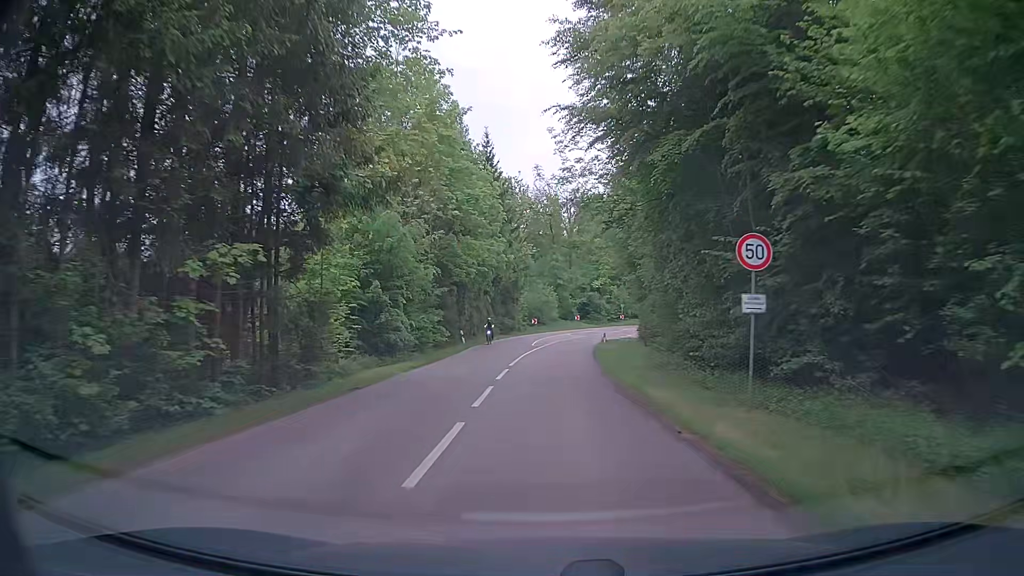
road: tertiary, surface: asphalt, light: Day
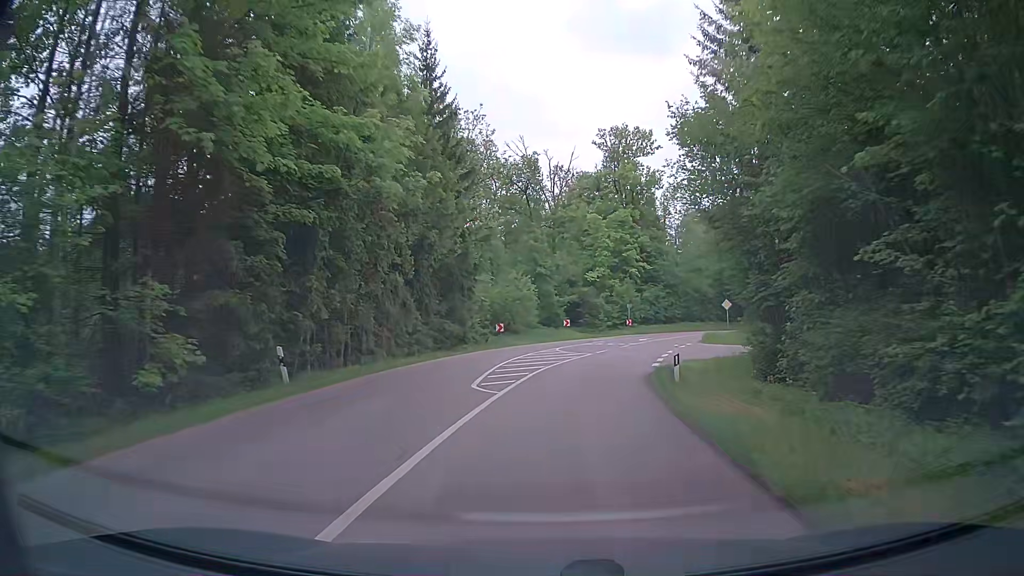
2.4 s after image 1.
(+0.2, +27.9) m; +2°
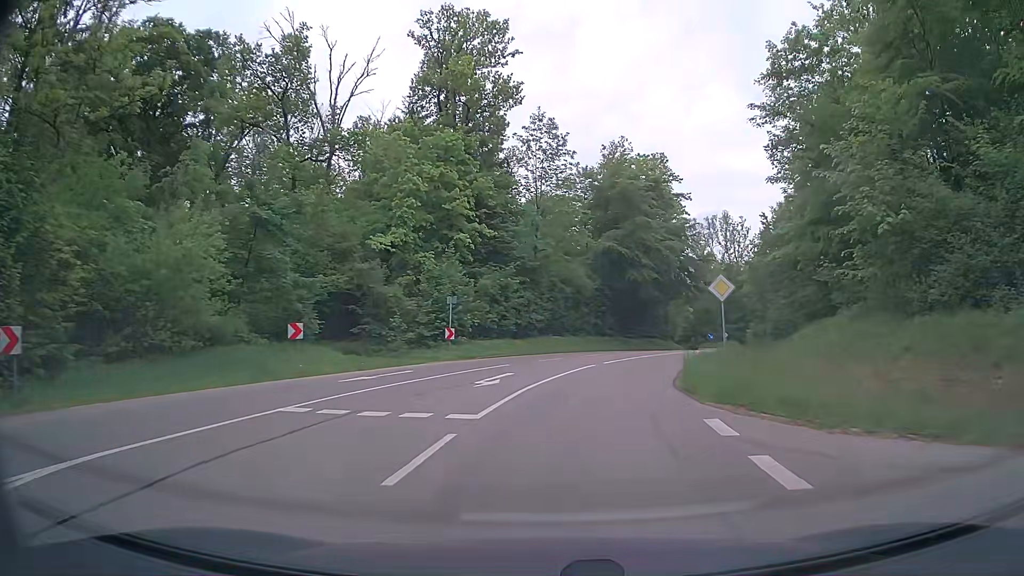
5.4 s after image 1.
(+3.3, +33.2) m; +14°
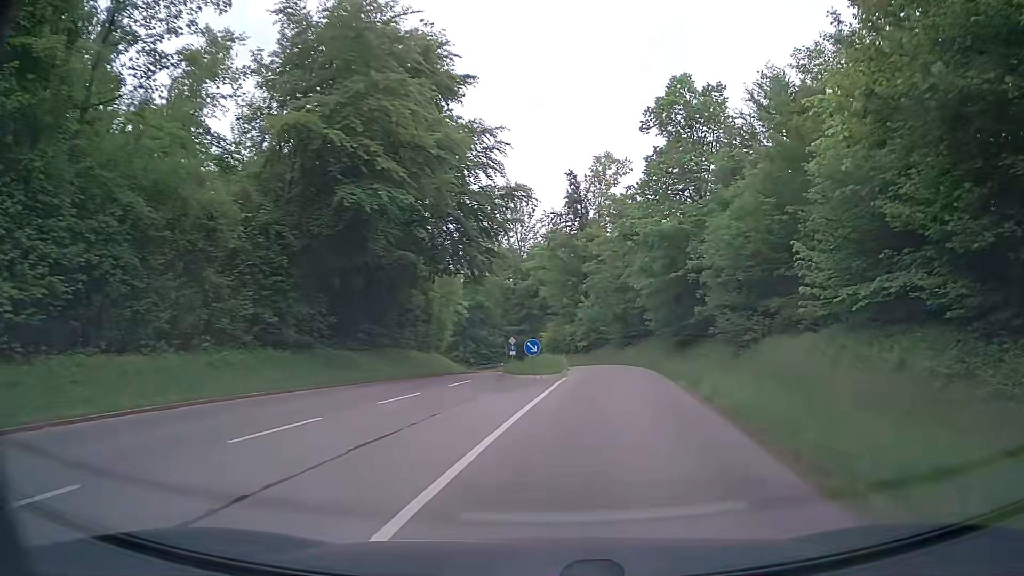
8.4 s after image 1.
(+4.9, +31.1) m; +21°
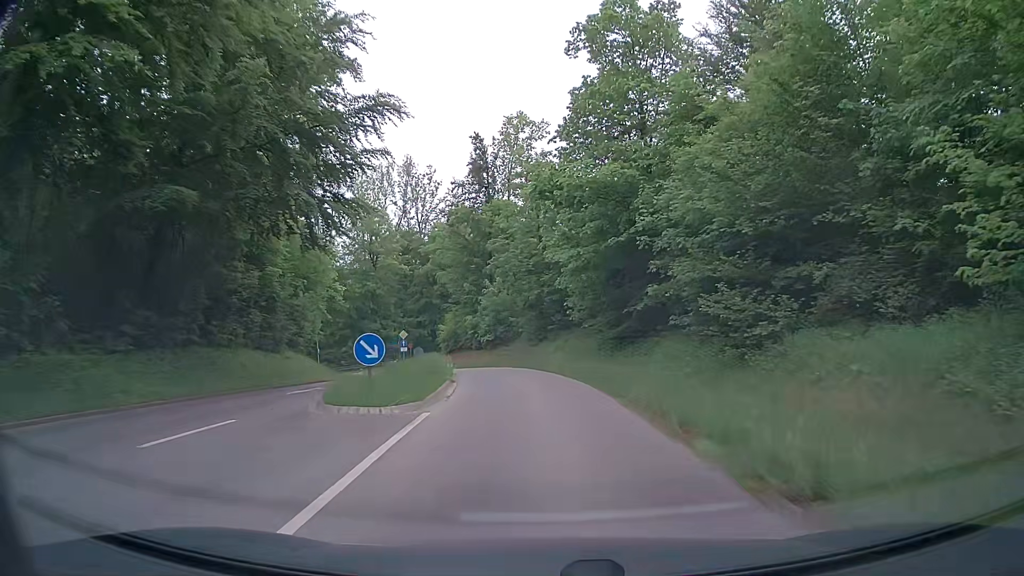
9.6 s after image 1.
(+0.9, +11.9) m; +8°
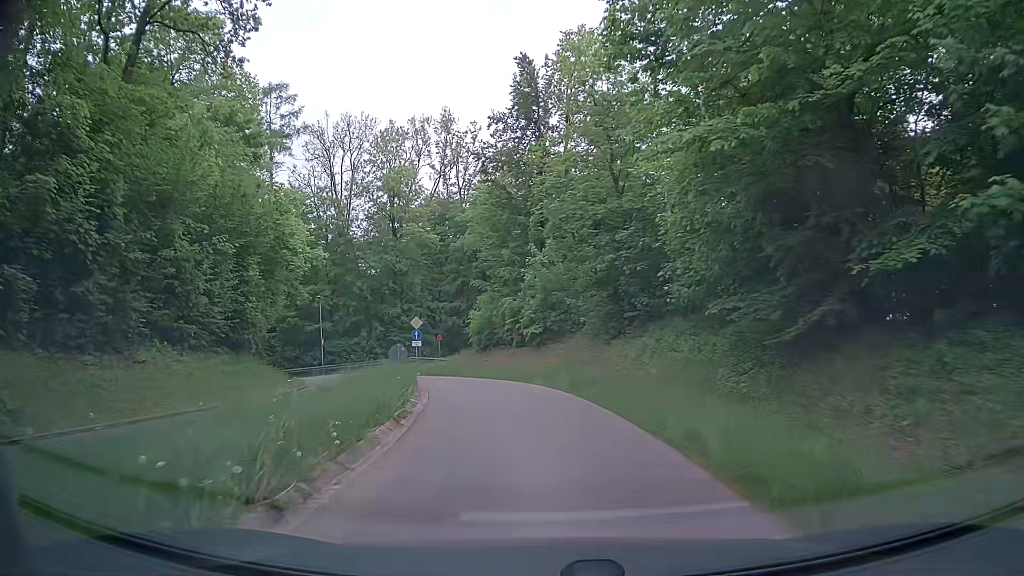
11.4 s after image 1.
(-0.4, +17.3) m; -5°
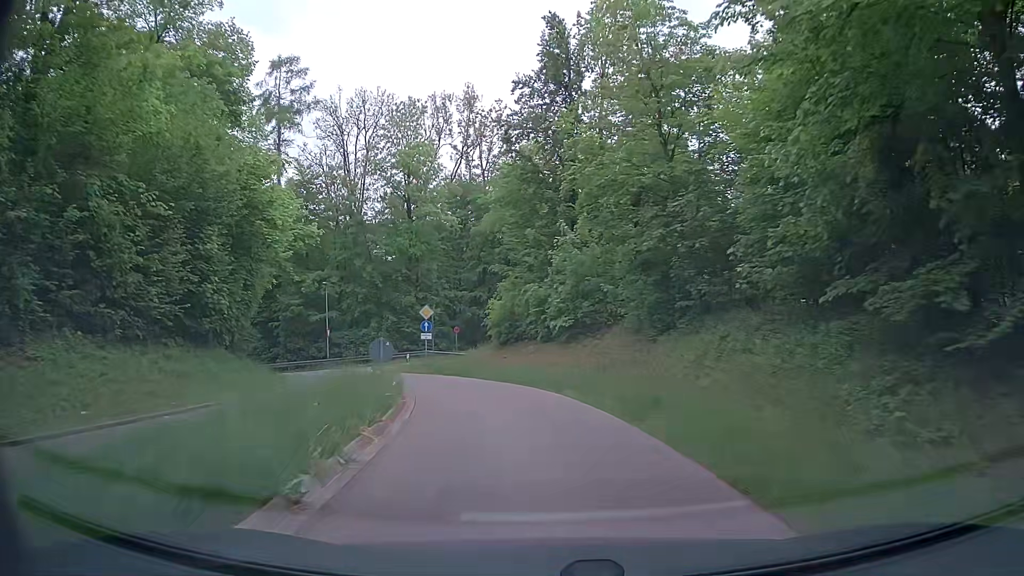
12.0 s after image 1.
(-0.1, +5.6) m; -2°
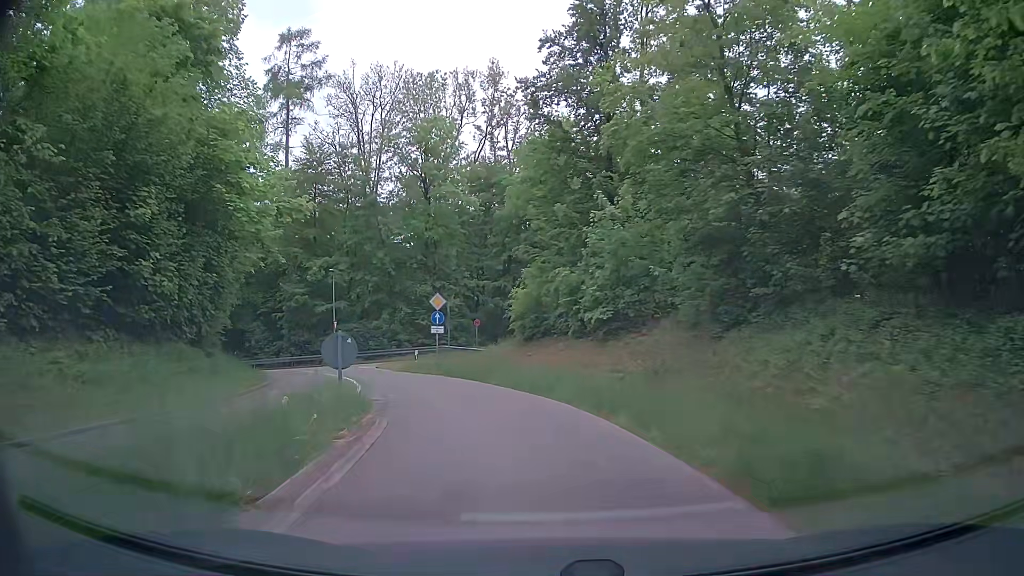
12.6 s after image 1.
(-0.1, +5.4) m; -2°
(-1, +10) (-3, +20) (-7, +29) (-12, +37) (-19, +45) (-28, +50) (-36, +55) (-45, +60) (-53, +66) (-60, +73) m
